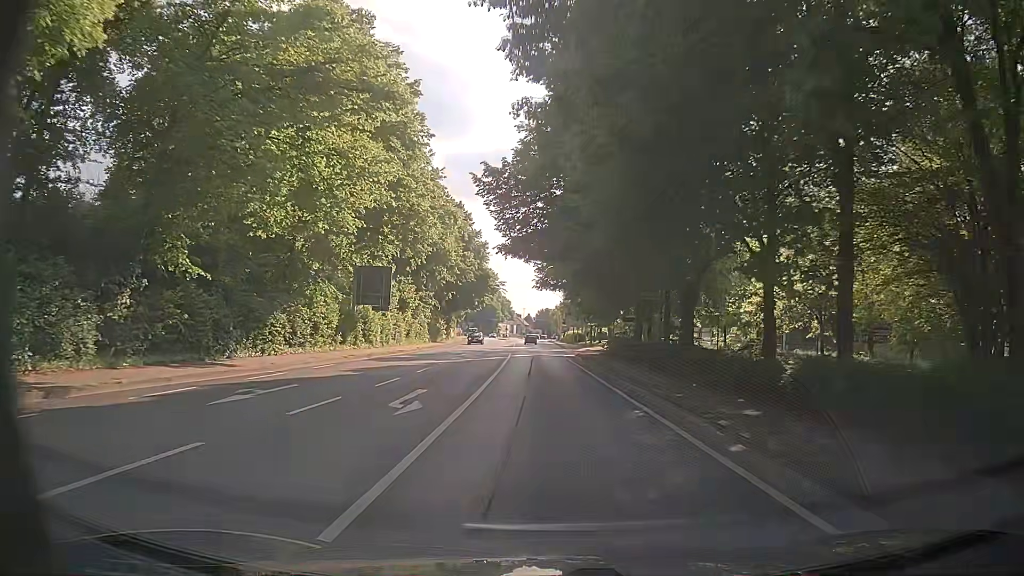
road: primary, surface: asphalt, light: Day
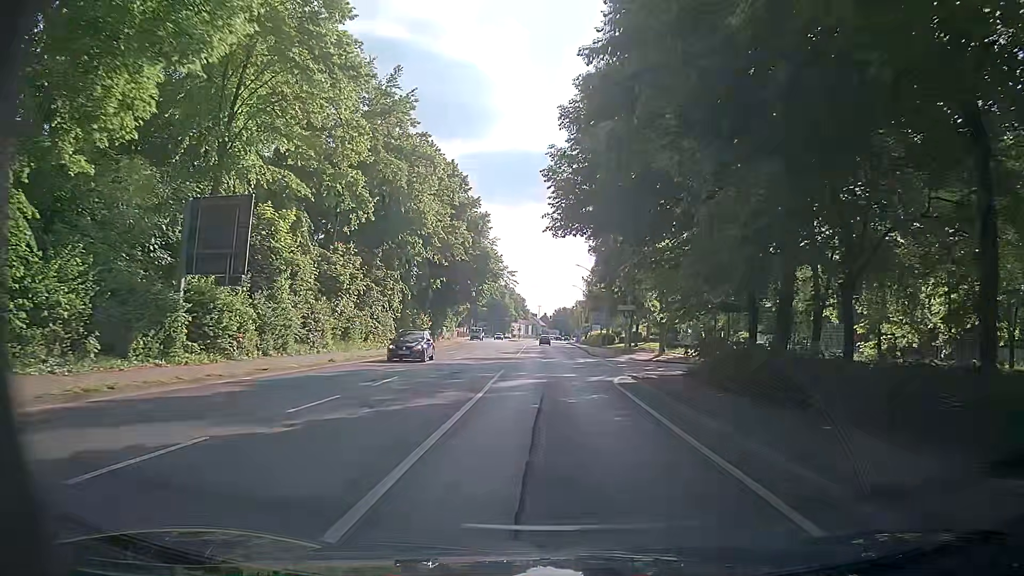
(-0.3, +23.7) m; 0°
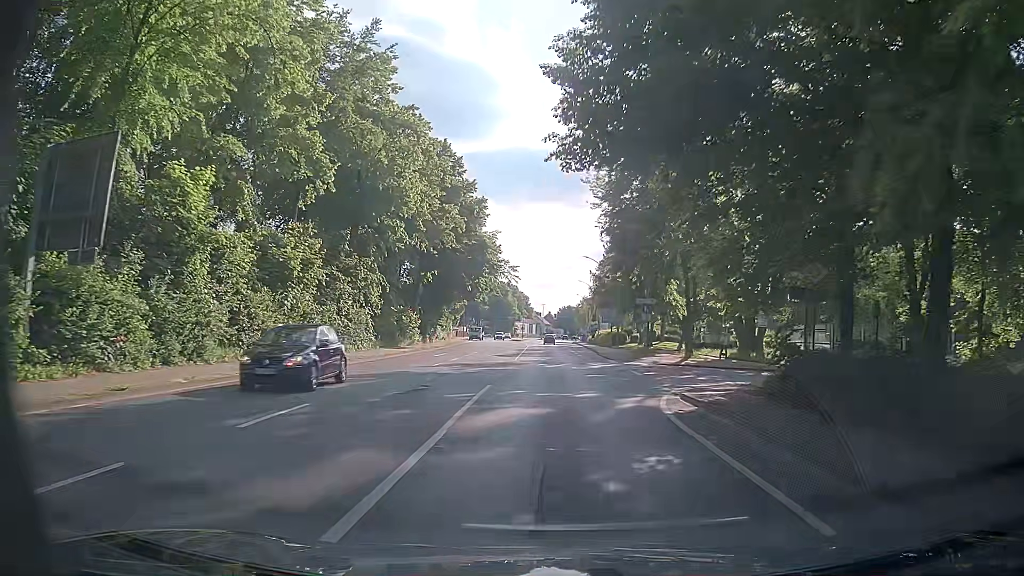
(-0.2, +7.9) m; -1°
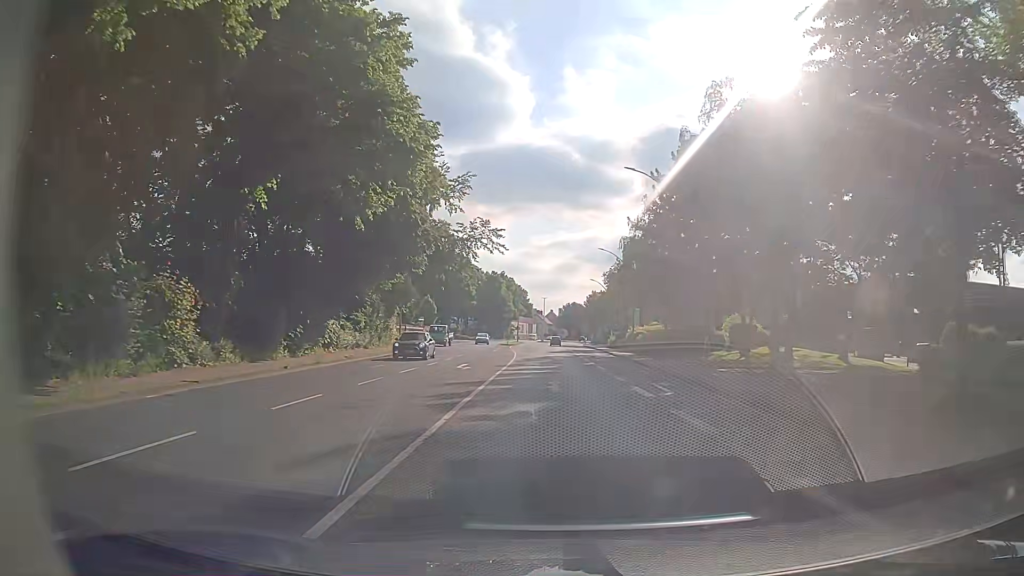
(+0.1, +39.5) m; 0°
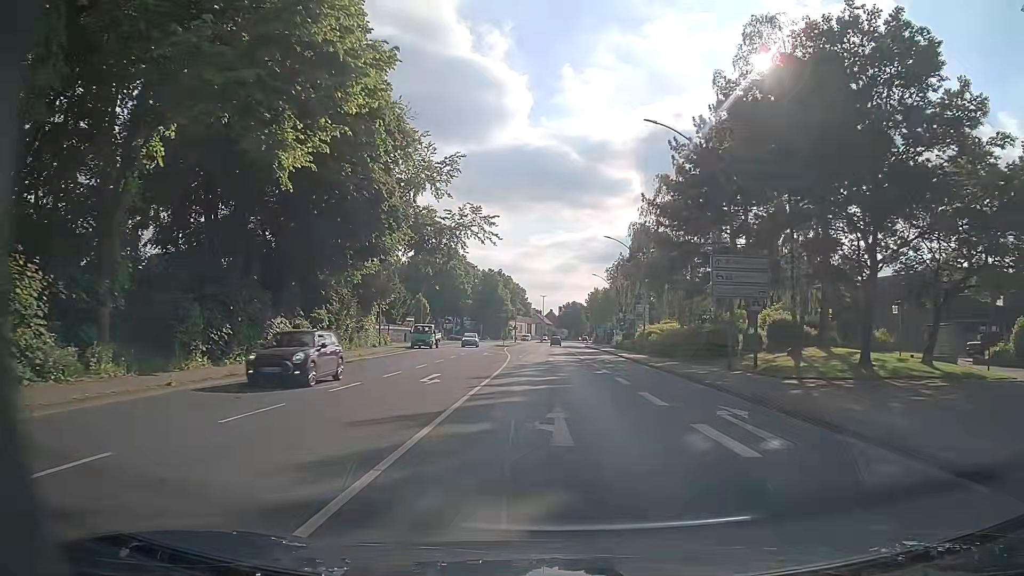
(+0.1, +7.9) m; 0°
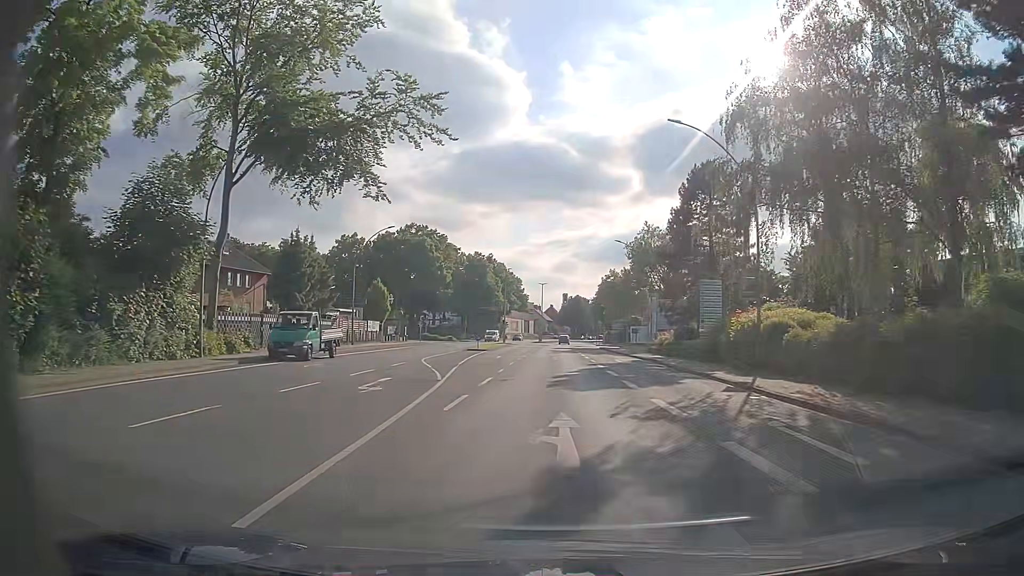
(0.0, +31.7) m; 0°
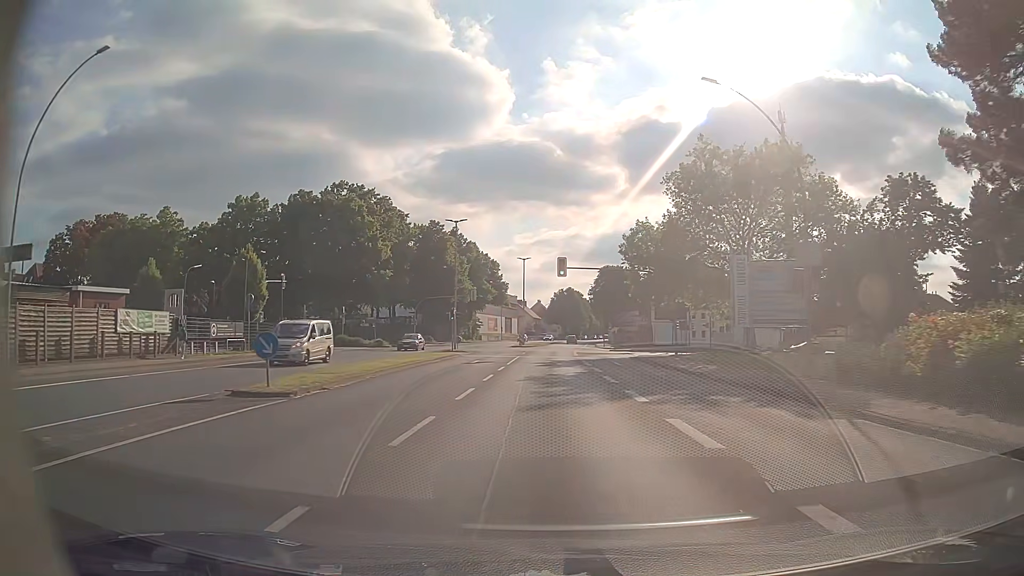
(+0.6, +39.7) m; +1°
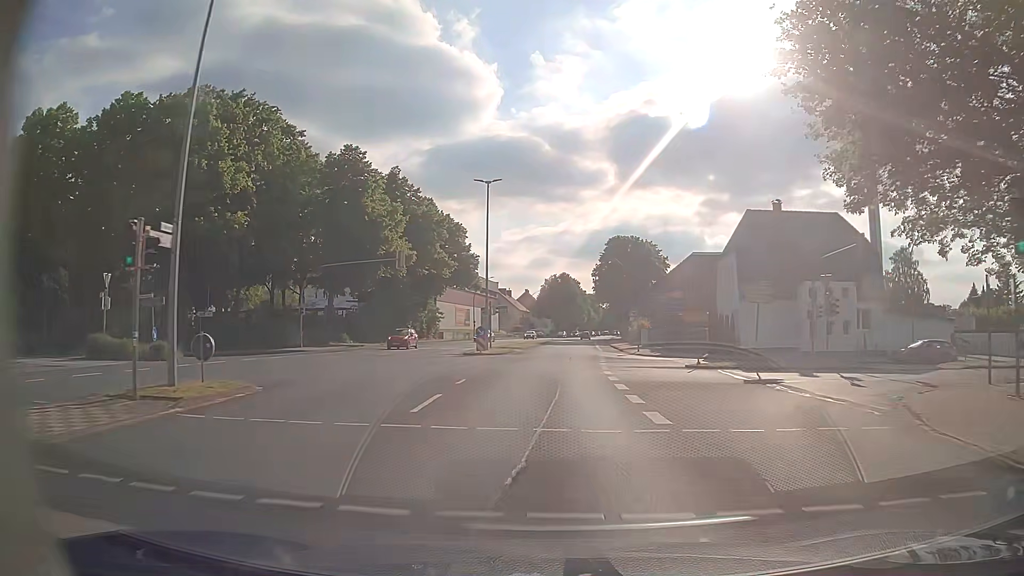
(+0.4, +39.8) m; +1°
(0, +10) (0, +20) (0, +30) (+1, +40) (+1, +50) (+2, +60) (+2, +70) (+3, +80) (+4, +90) (+5, +100) m
